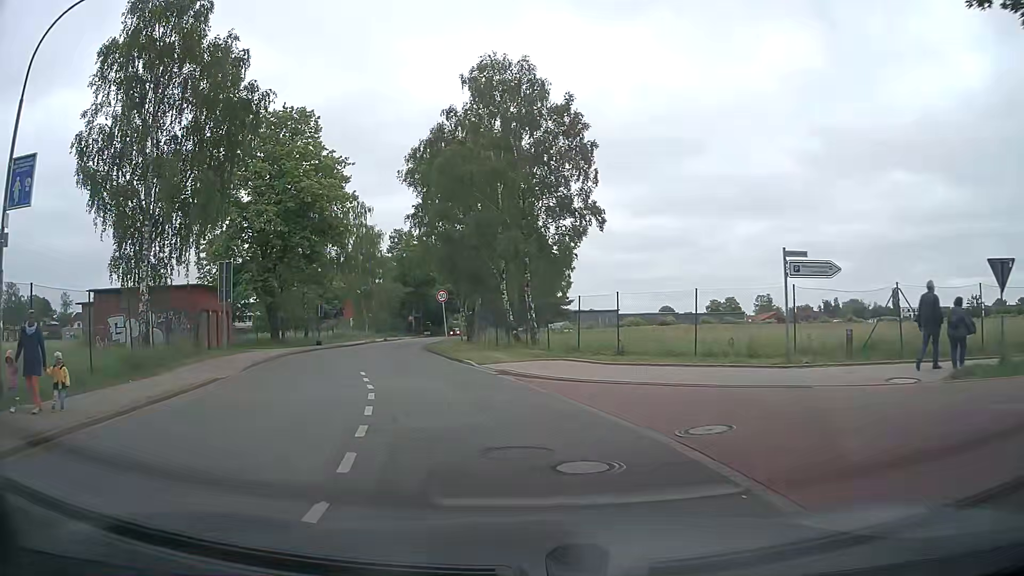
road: unclassified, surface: asphalt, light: Day
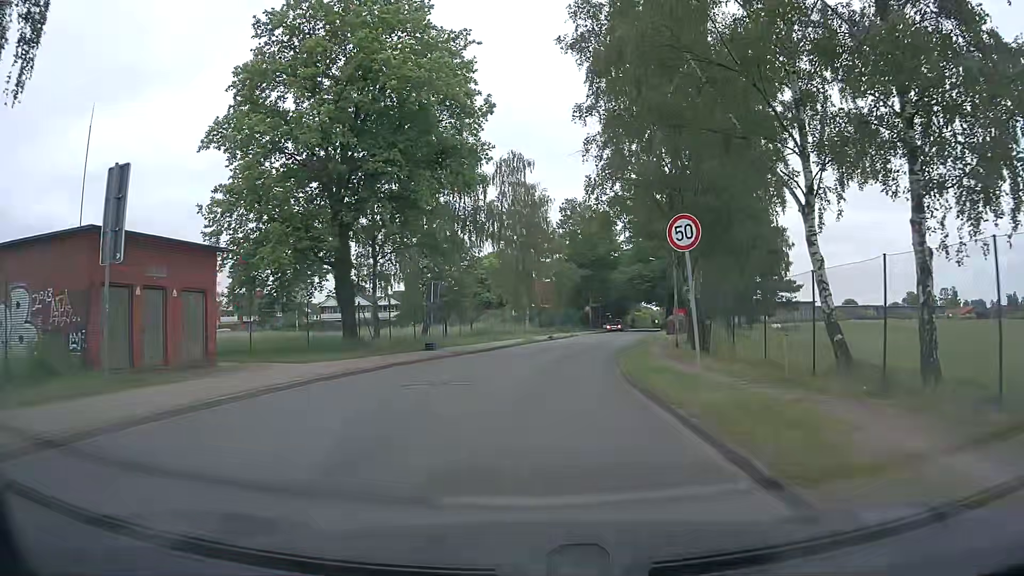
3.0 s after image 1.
(-3.3, +21.5) m; -15°
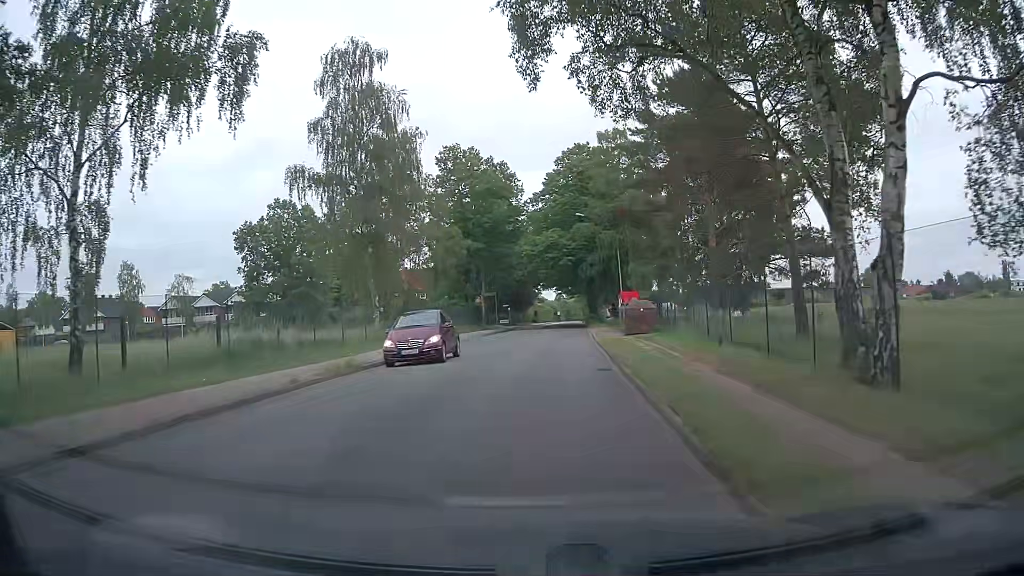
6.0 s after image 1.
(+2.0, +26.5) m; +10°
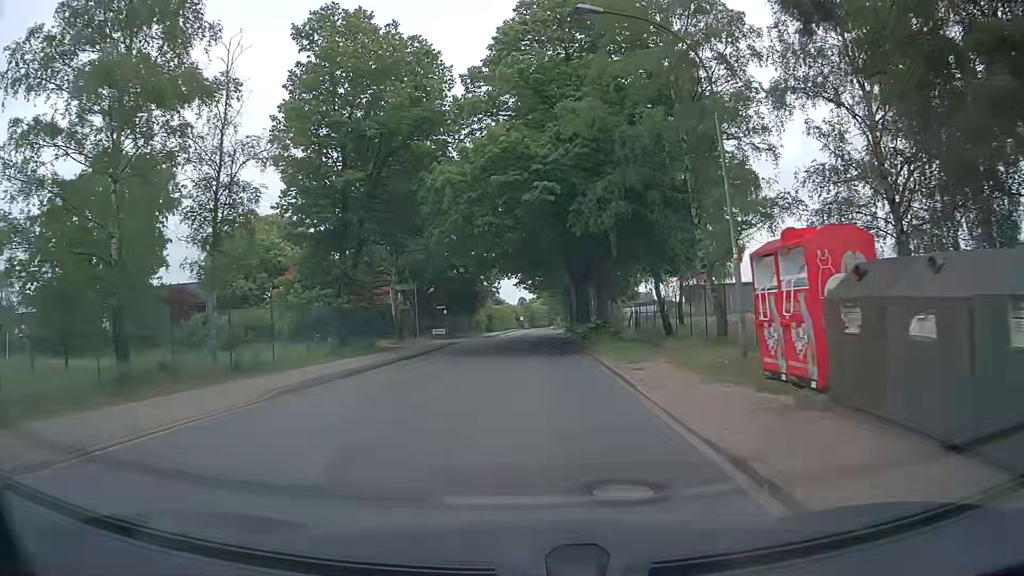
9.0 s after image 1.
(+1.0, +32.0) m; +3°
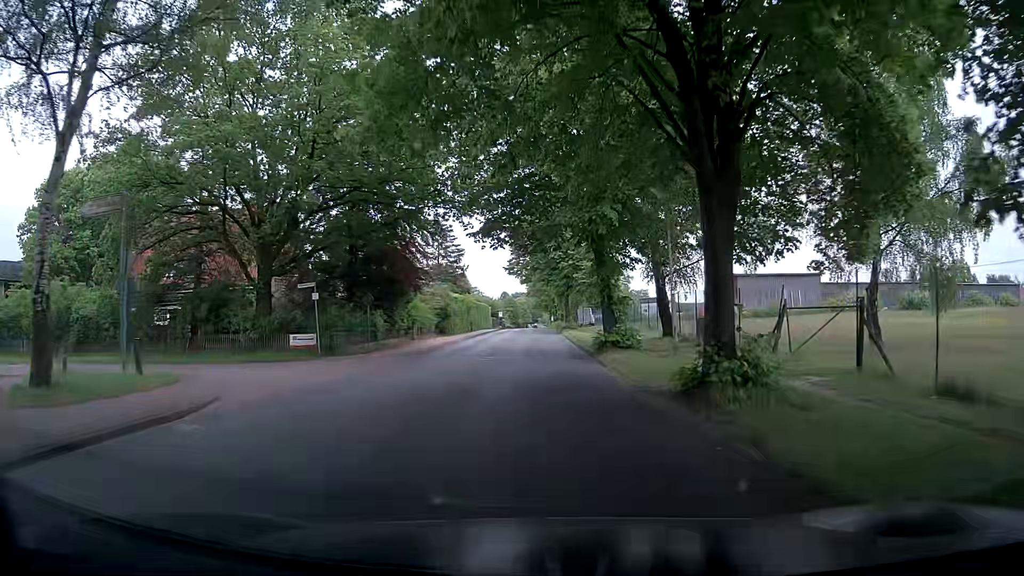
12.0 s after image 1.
(-0.3, +34.0) m; 0°
